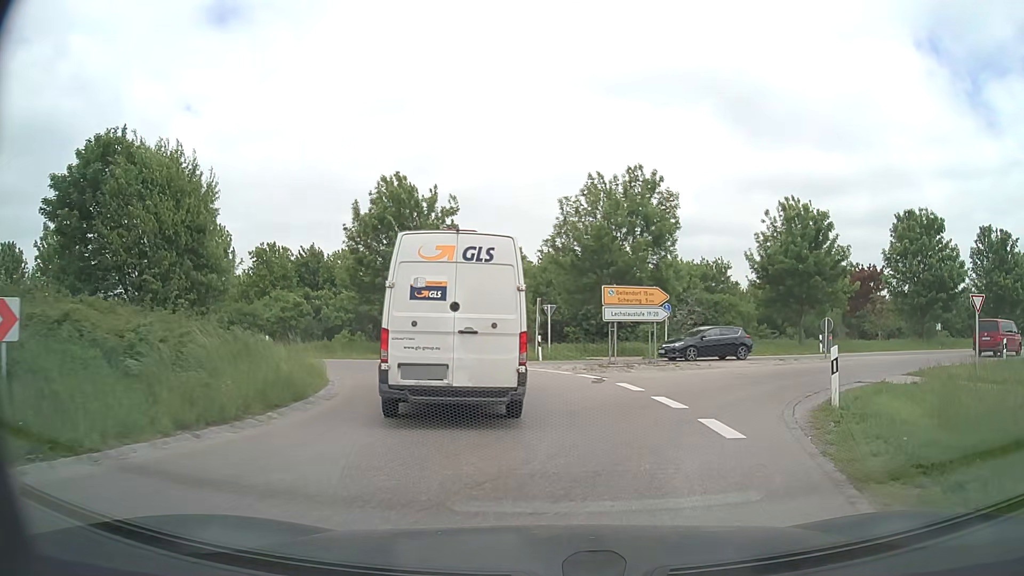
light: Day
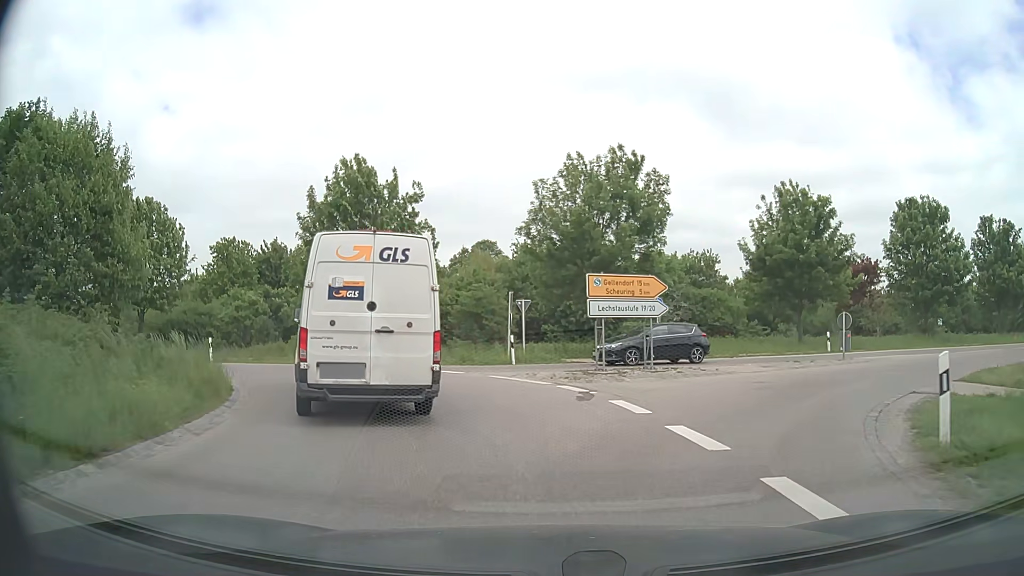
(+0.1, +4.1) m; +1°
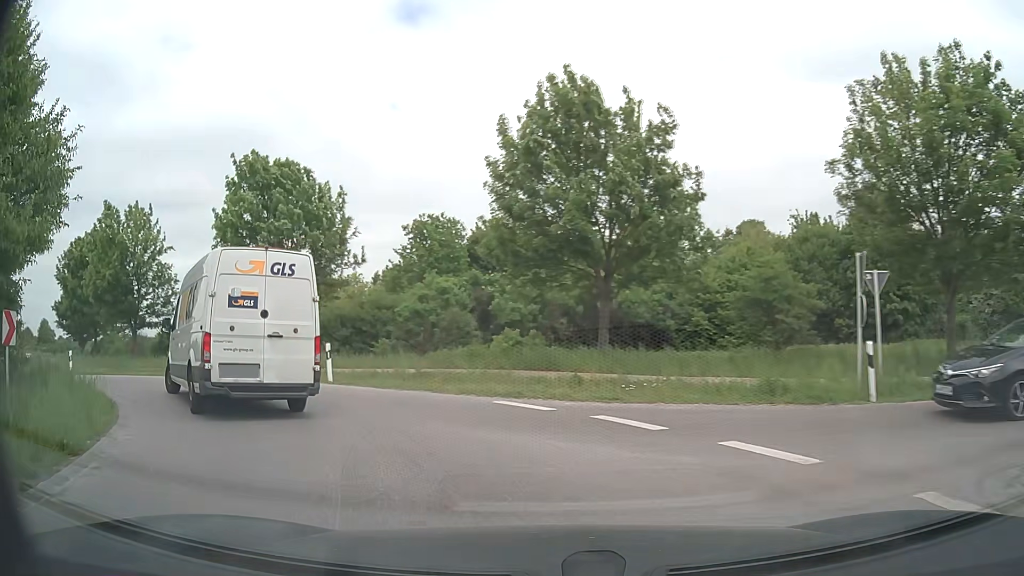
(-1.9, +13.0) m; -22°
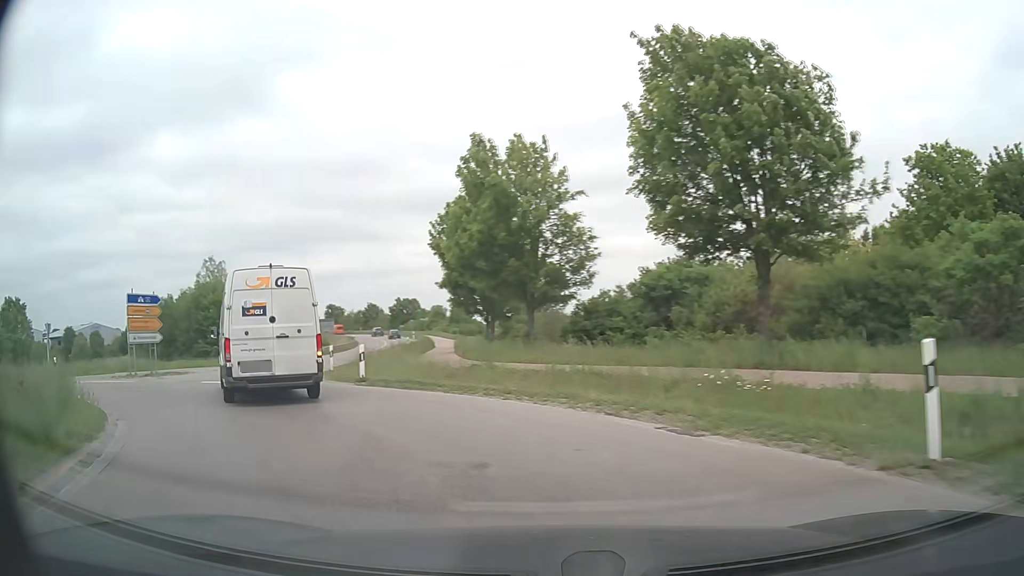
(-4.5, +13.0) m; -40°
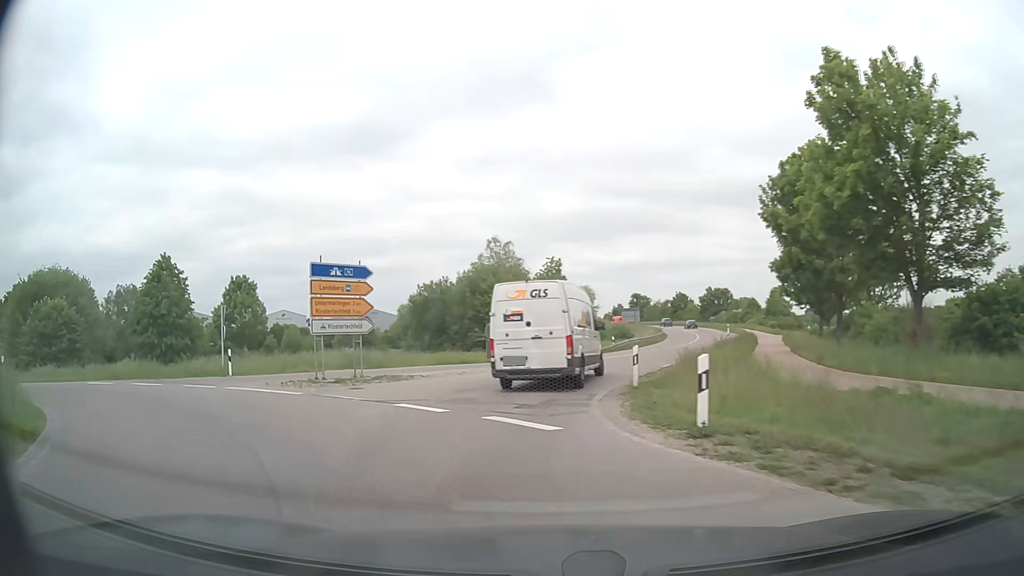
(-2.5, +9.9) m; -26°
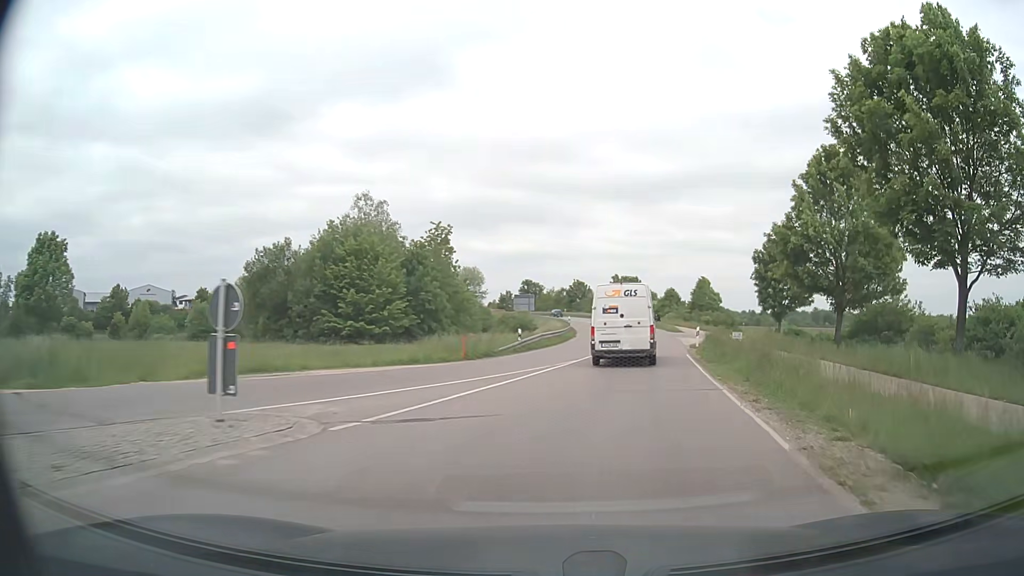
(+0.2, +18.9) m; +9°
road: secondary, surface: asphalt
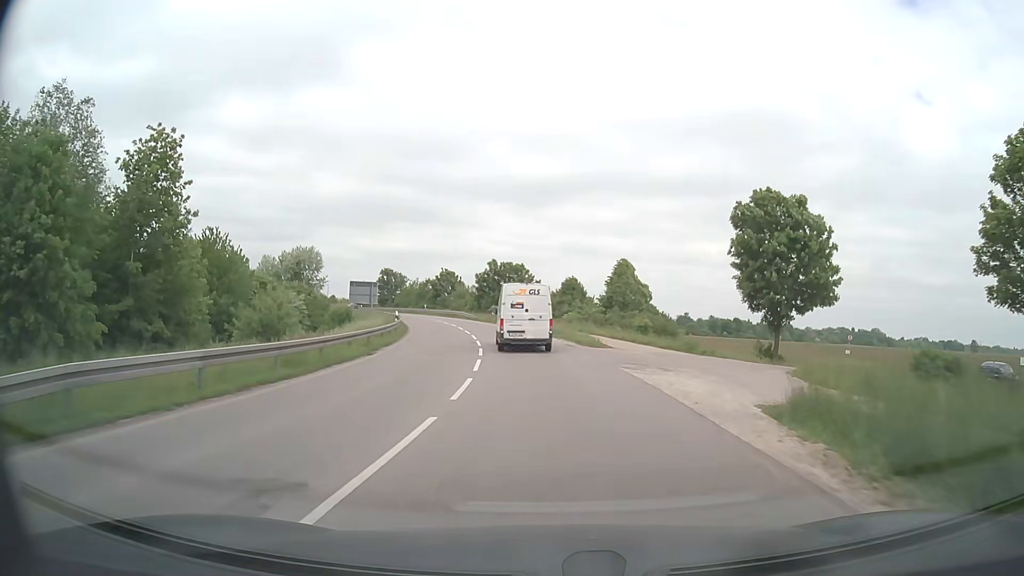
(+4.5, +32.6) m; +10°
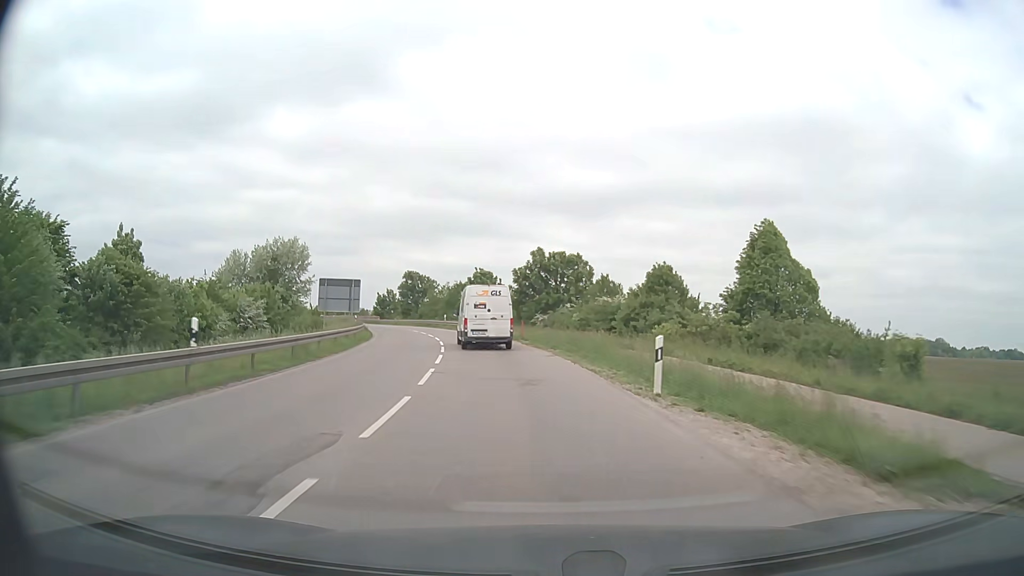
(-0.7, +28.0) m; -5°
(0, +10) (-1, +20) (-2, +30) (-4, +40) (-7, +49) (-10, +59) (-13, +68) (-17, +78) (-21, +87) (-25, +96) m
